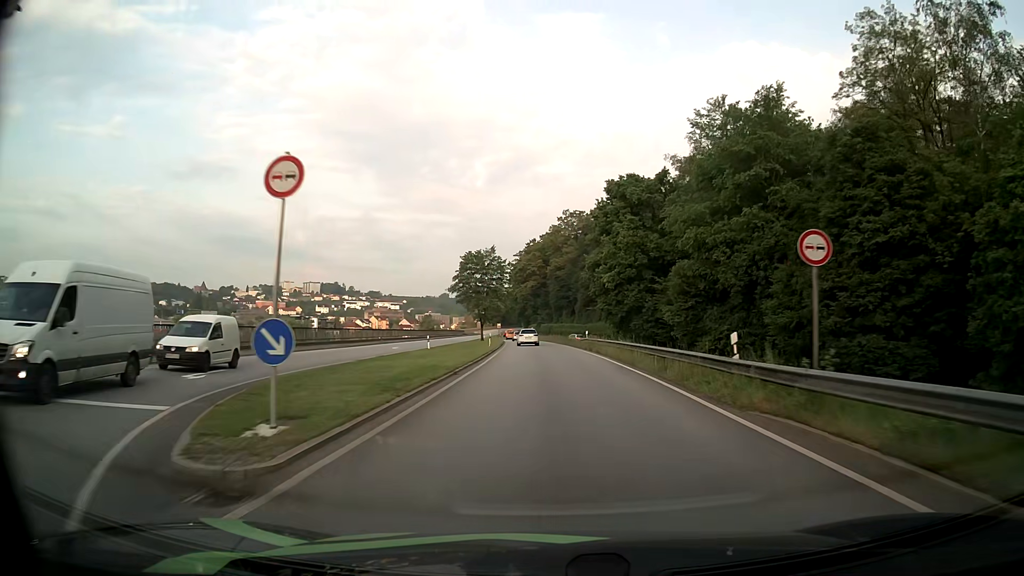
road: primary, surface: asphalt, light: Day
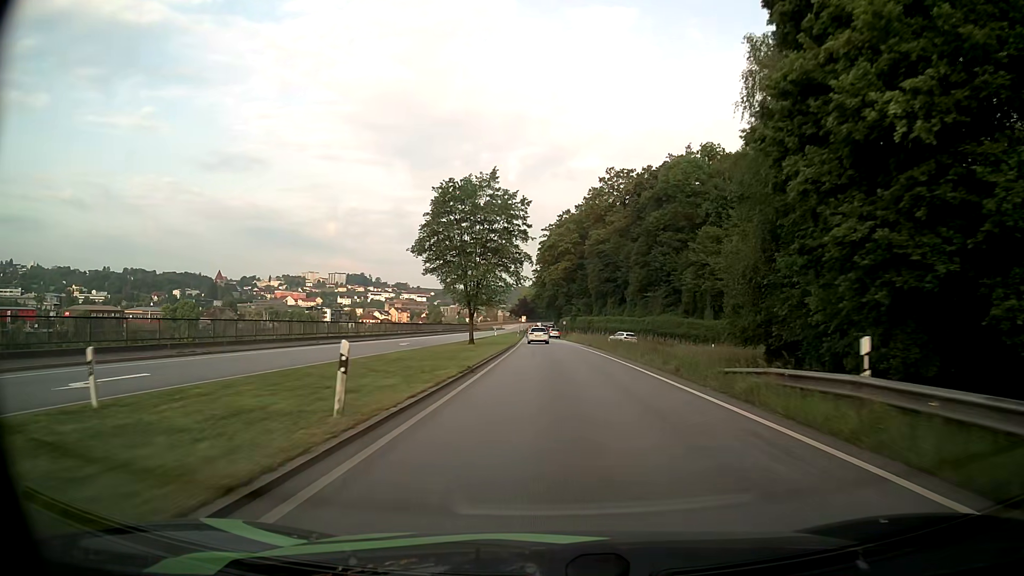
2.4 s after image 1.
(-1.1, +40.9) m; -3°
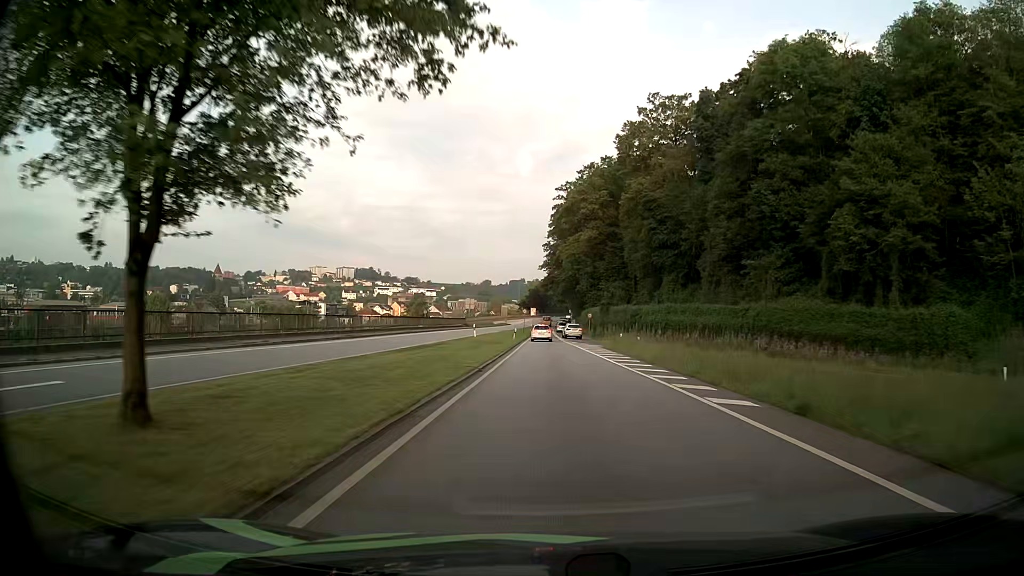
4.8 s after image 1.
(-0.1, +40.3) m; -1°
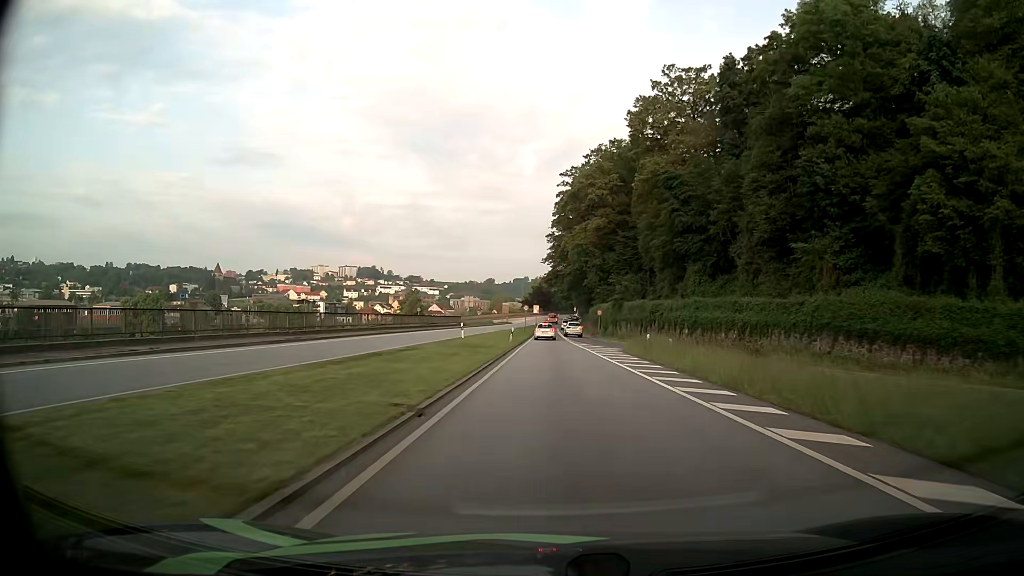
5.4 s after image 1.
(-0.1, +9.7) m; -1°
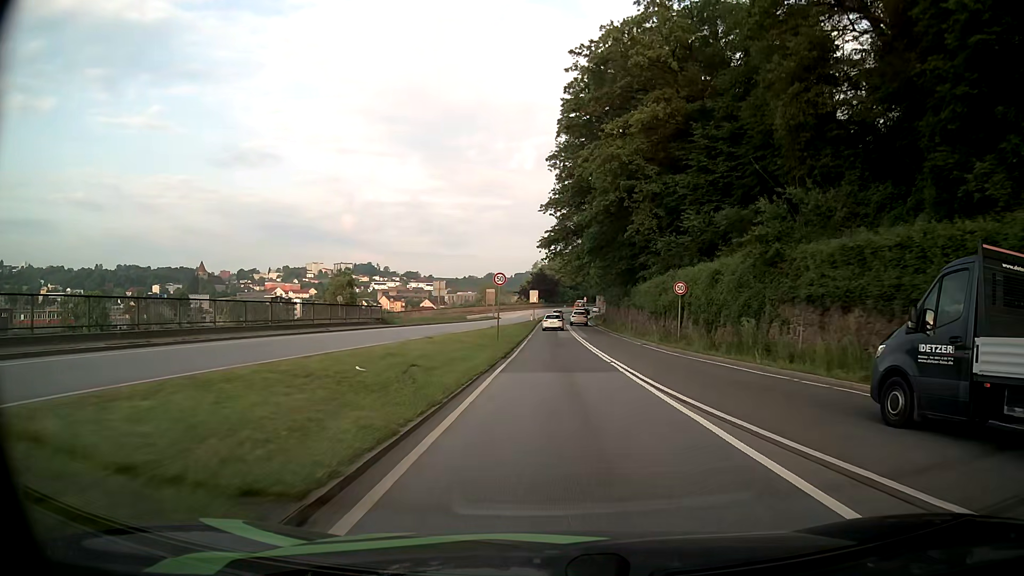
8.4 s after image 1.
(-0.2, +45.0) m; 0°
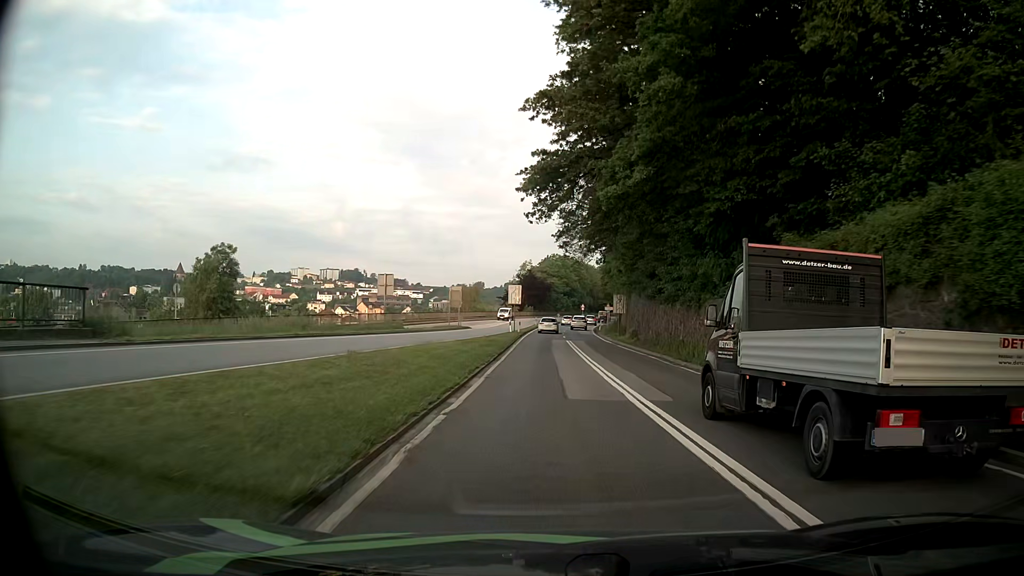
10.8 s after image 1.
(0.0, +30.9) m; 0°
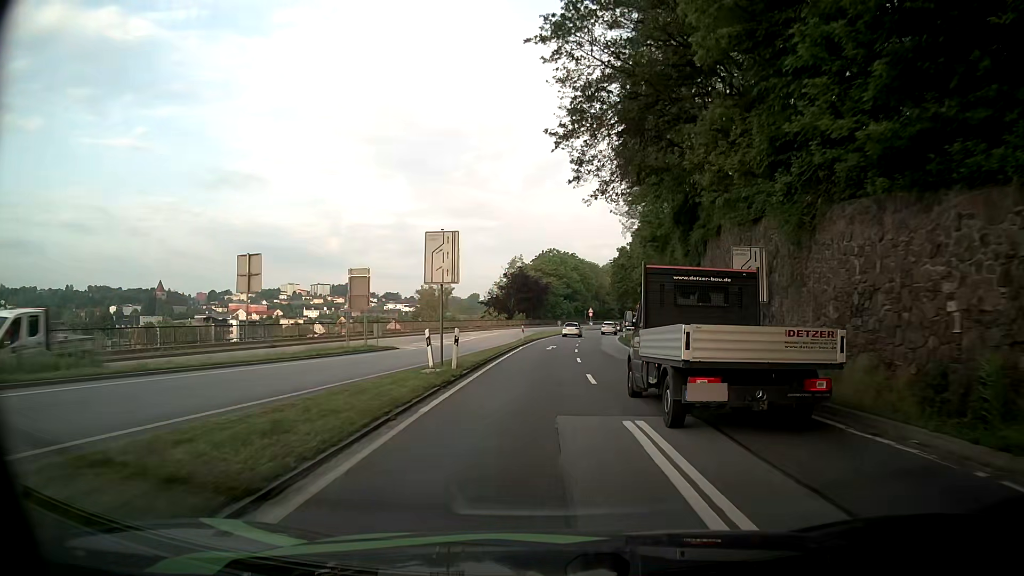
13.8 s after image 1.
(+0.4, +36.2) m; +1°
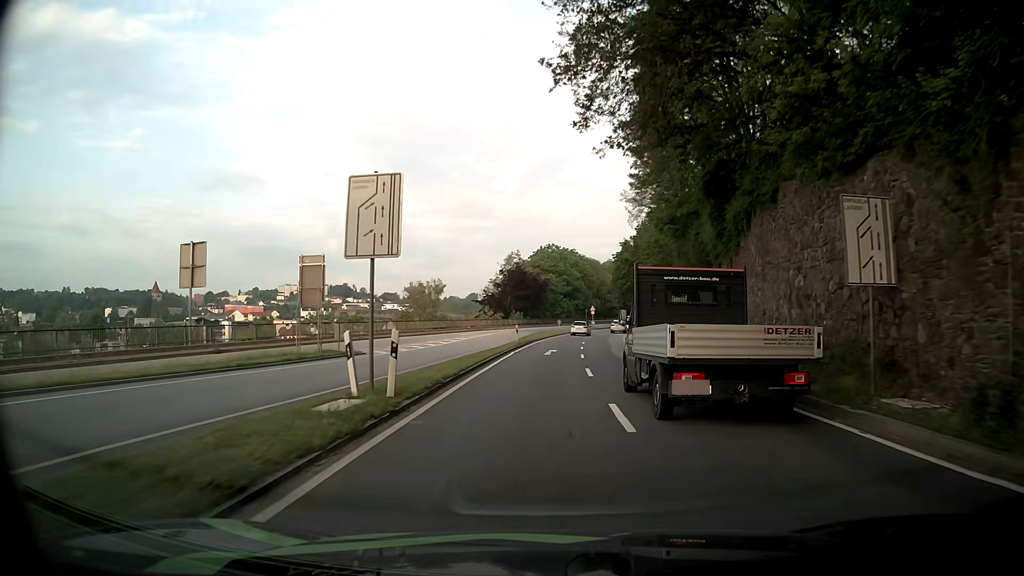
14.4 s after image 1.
(0.0, +7.3) m; 0°
(0, +10) (0, +20) (0, +30) (0, +40) (+1, +50) (+2, +60) (+3, +70) (+4, +80) (+6, +90) (+8, +99) m
